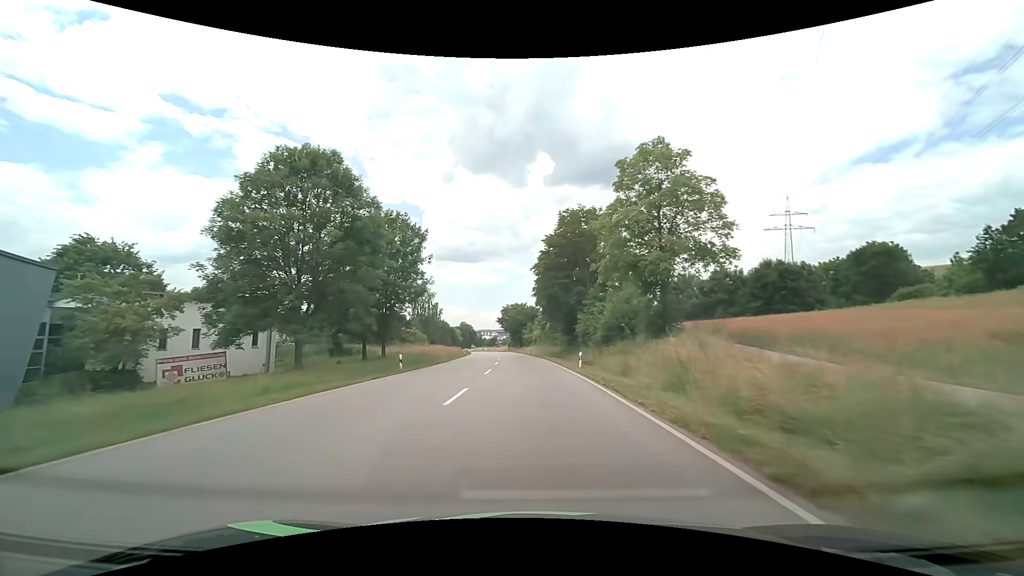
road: primary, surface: asphalt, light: Day
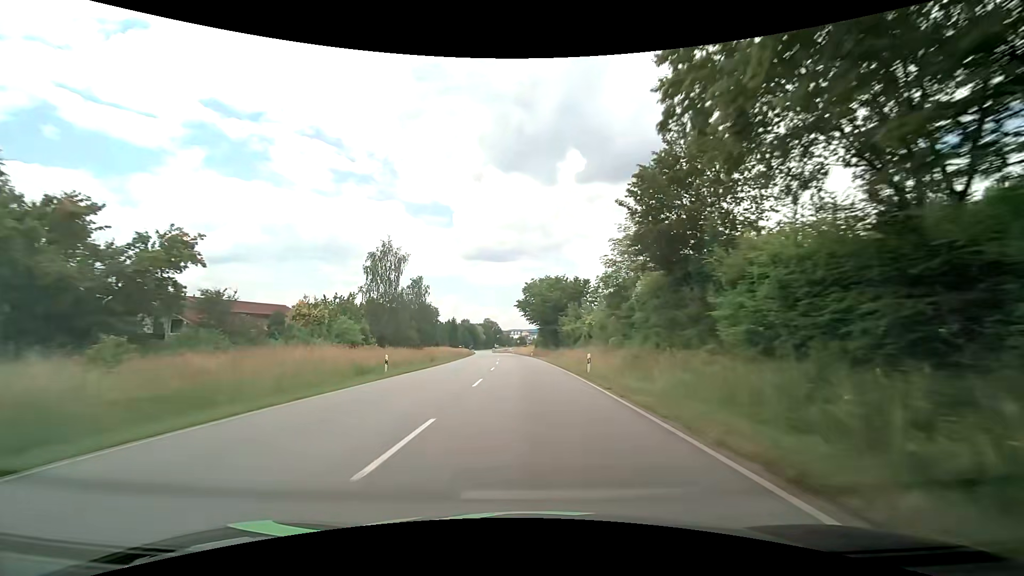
(-1.7, +54.0) m; -4°
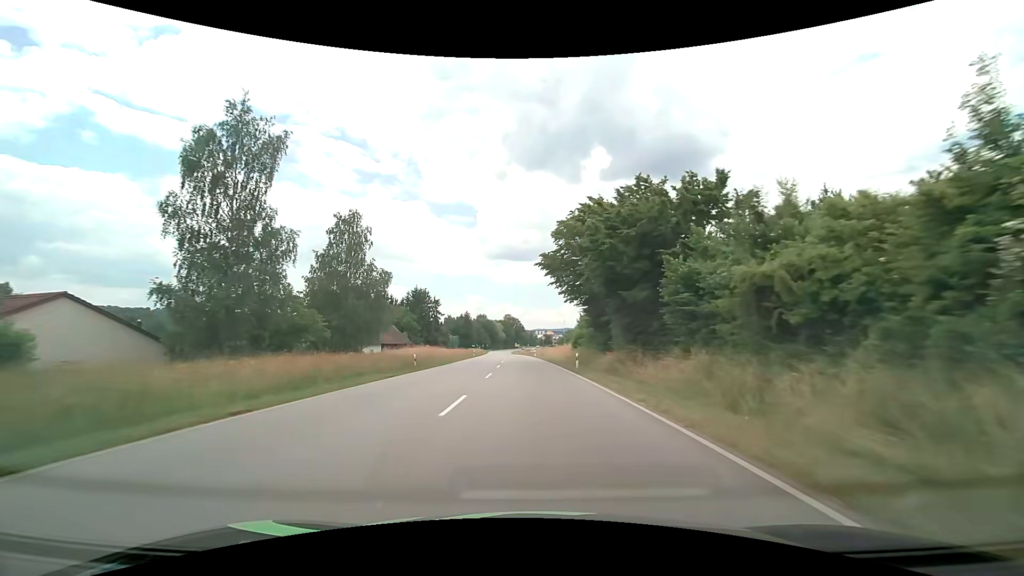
(-0.9, +43.2) m; -2°
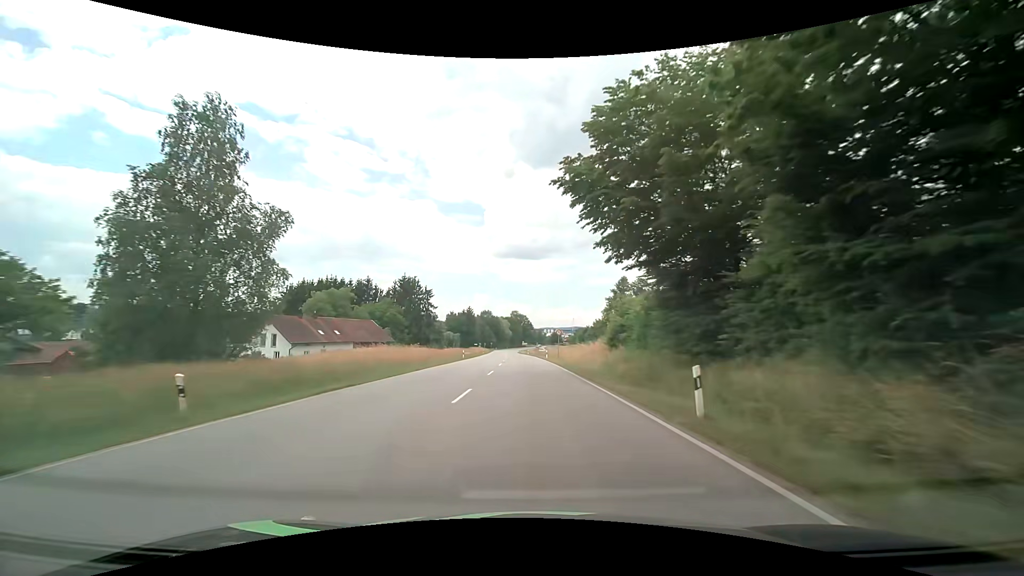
(-0.3, +21.6) m; -1°
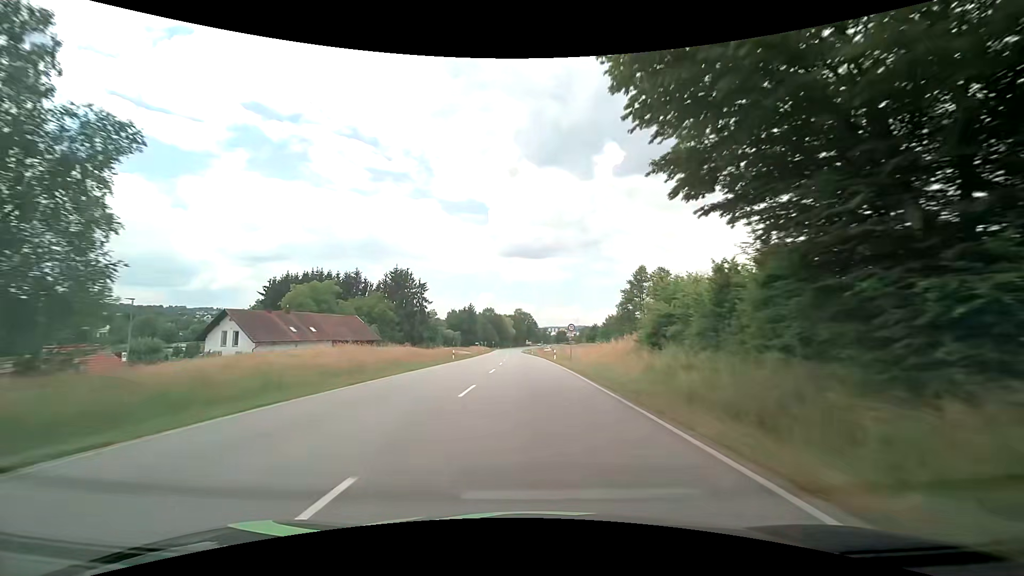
(-0.1, +10.8) m; -1°
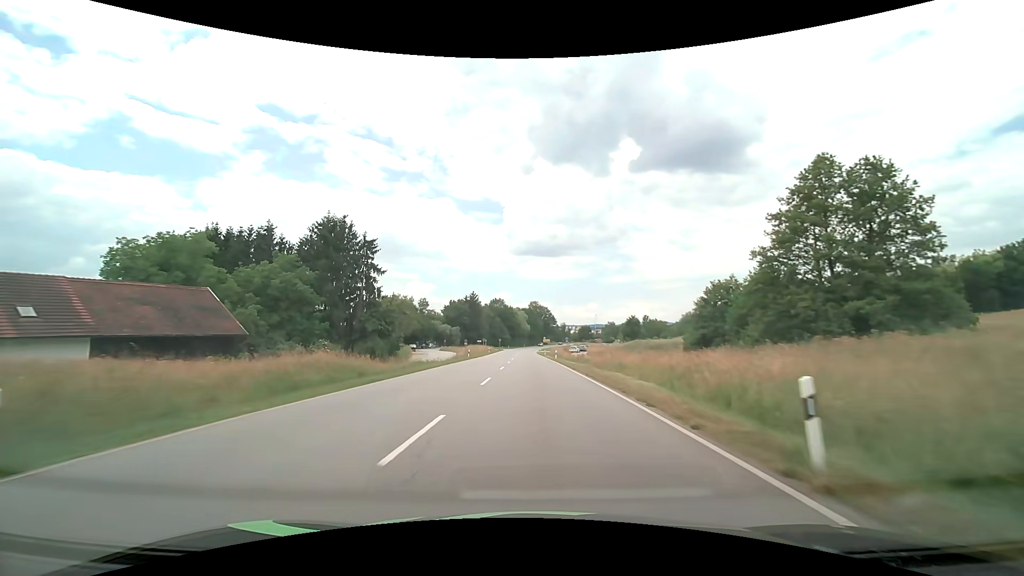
(-0.5, +43.3) m; -2°
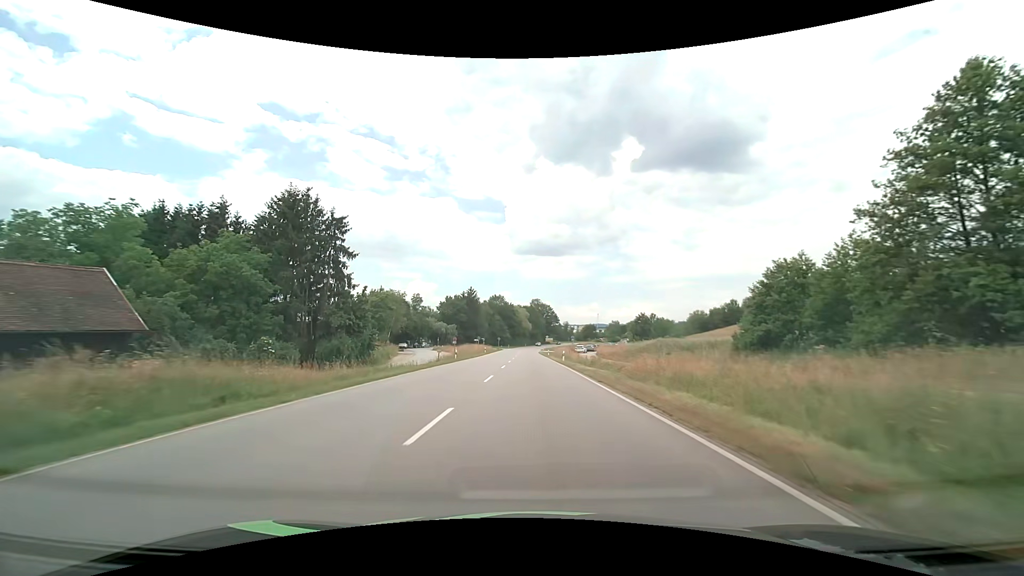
(0.0, +10.8) m; 0°
